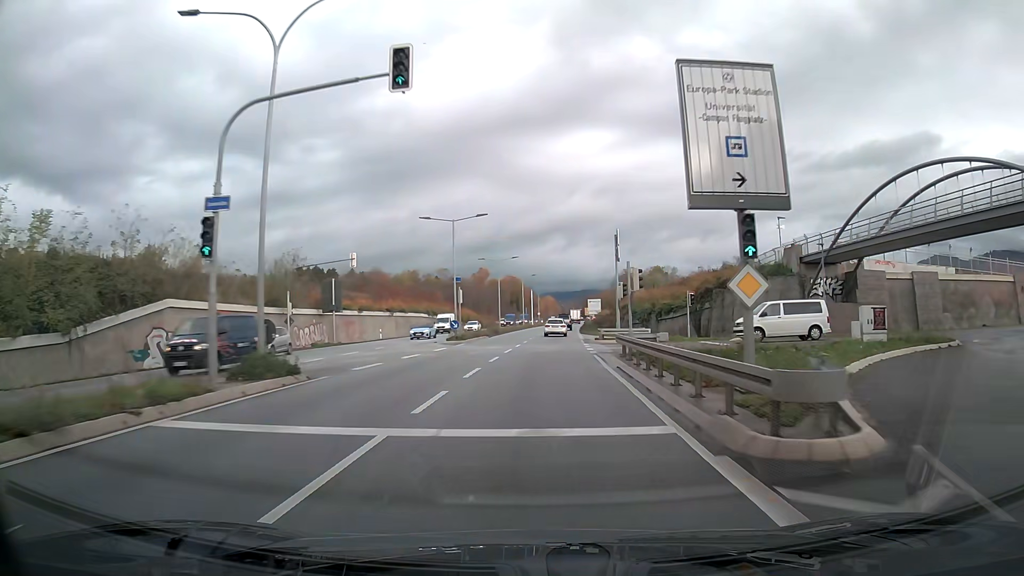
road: trunk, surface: asphalt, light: Day
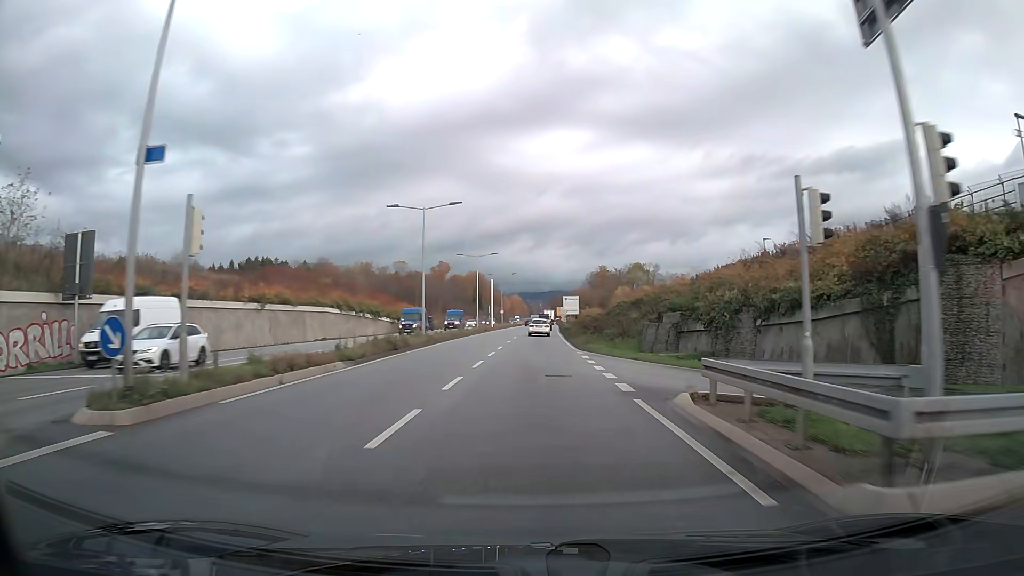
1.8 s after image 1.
(+0.8, +32.4) m; +3°
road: primary
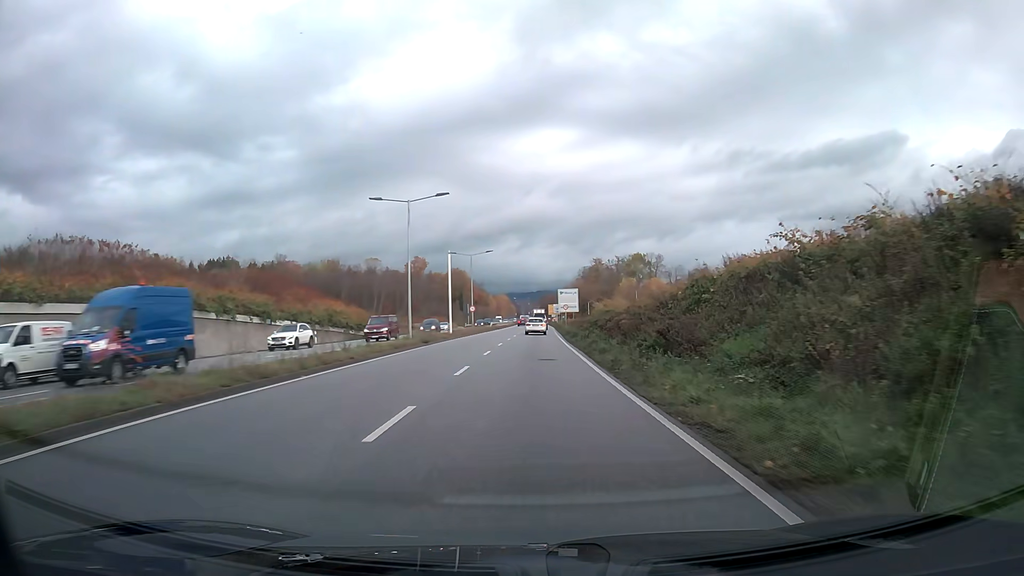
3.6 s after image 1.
(+0.2, +32.3) m; +1°
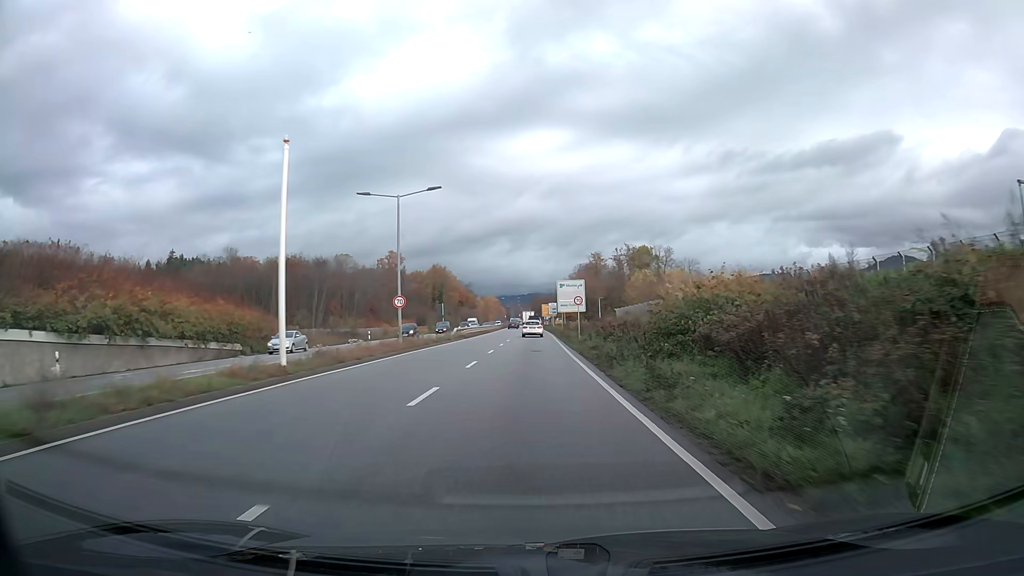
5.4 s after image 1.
(+0.2, +32.3) m; +1°
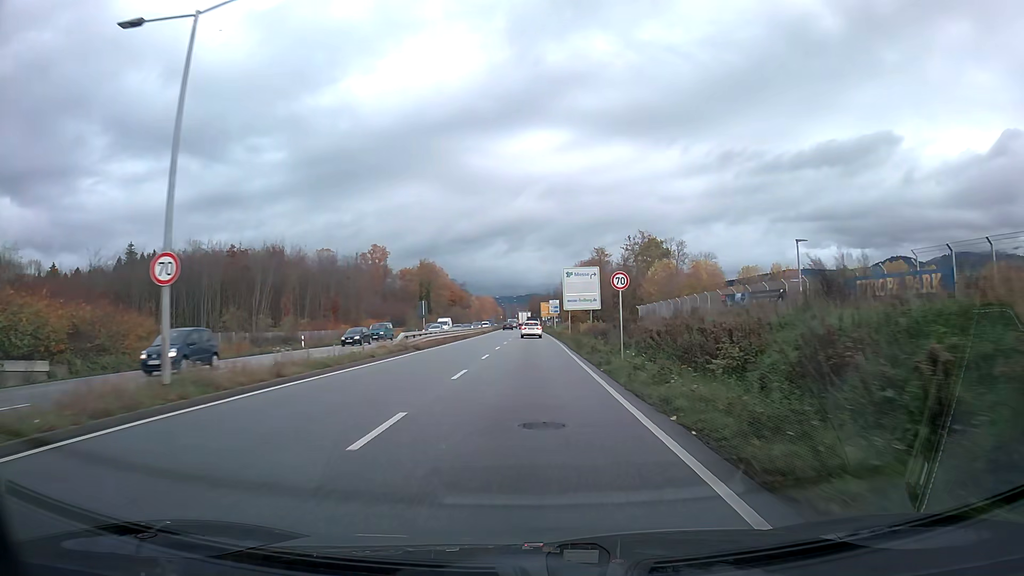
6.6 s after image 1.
(0.0, +21.5) m; 0°
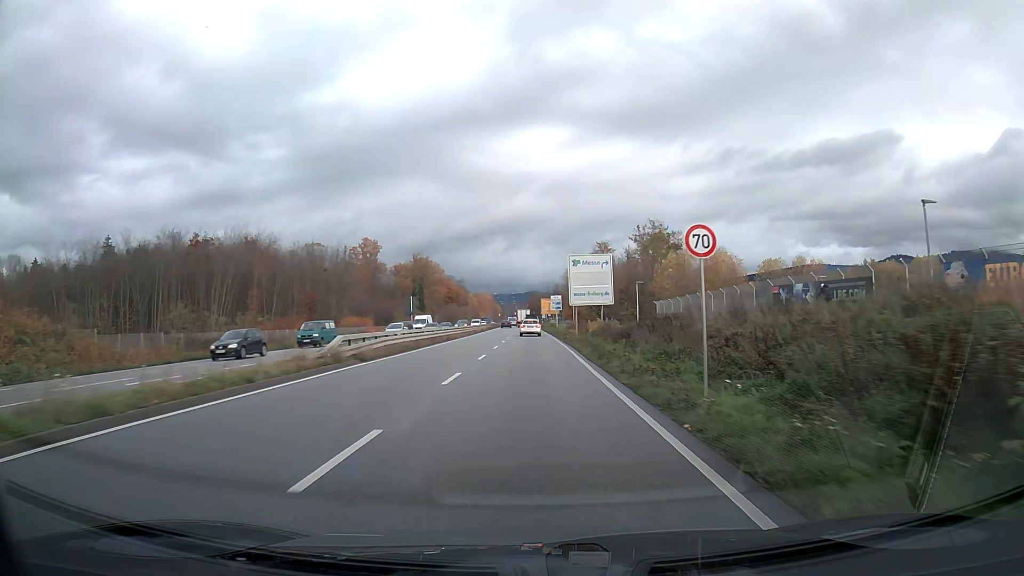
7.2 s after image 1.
(0.0, +10.7) m; 0°
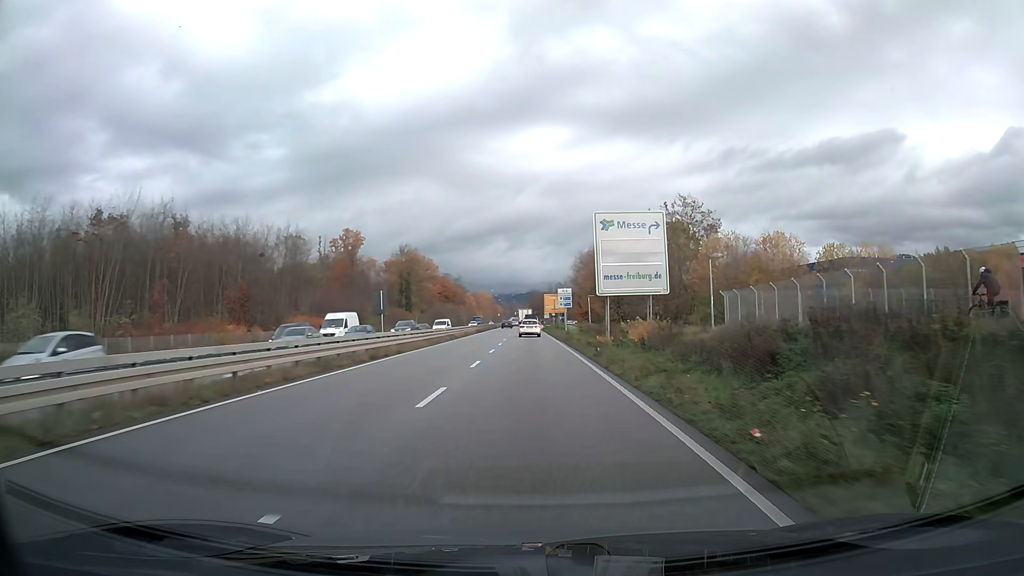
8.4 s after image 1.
(0.0, +21.5) m; 0°
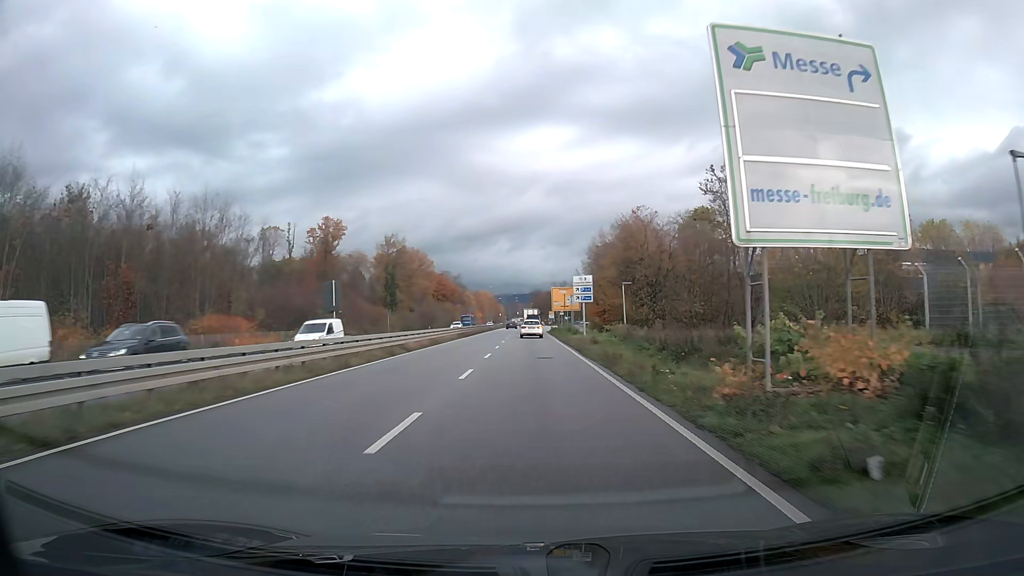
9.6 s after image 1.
(-0.1, +21.5) m; 0°
